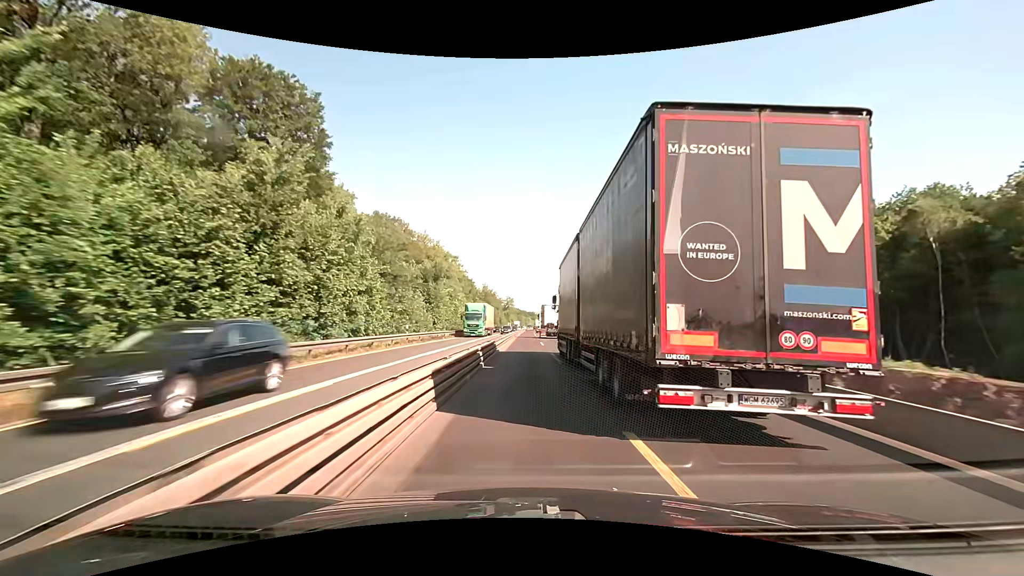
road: motorway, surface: concrete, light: Day
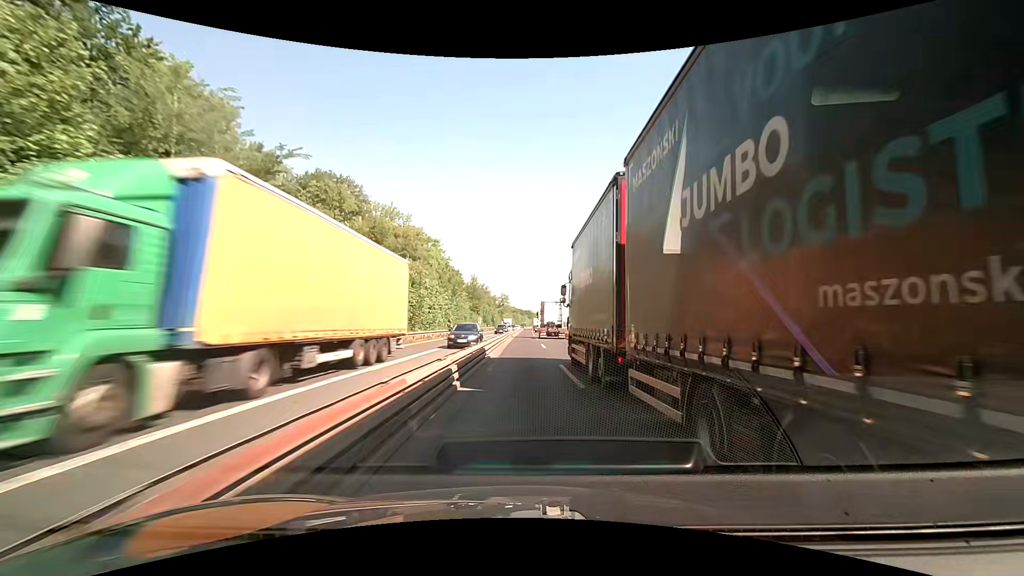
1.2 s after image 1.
(+0.1, +25.3) m; +1°
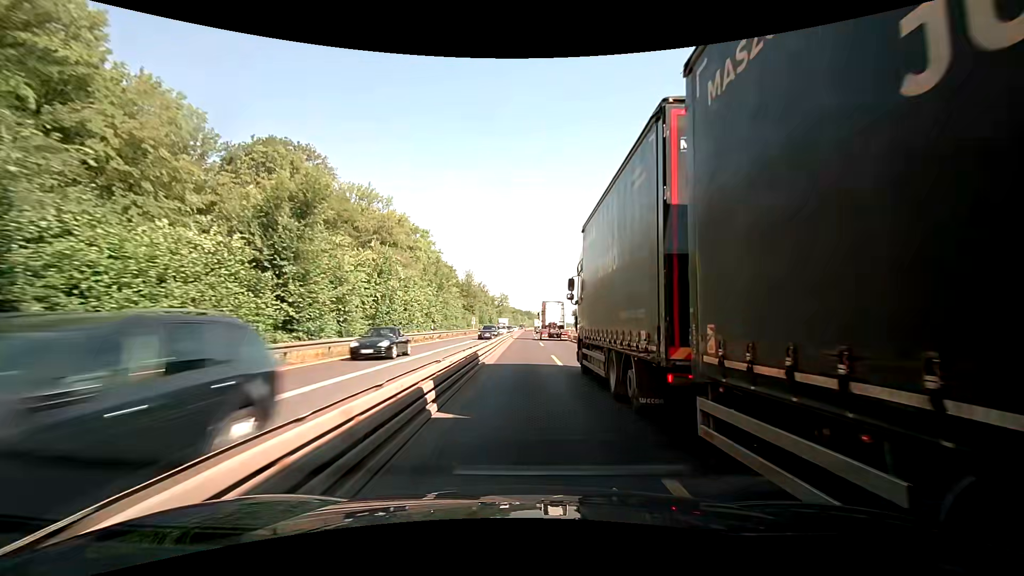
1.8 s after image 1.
(0.0, +12.6) m; 0°
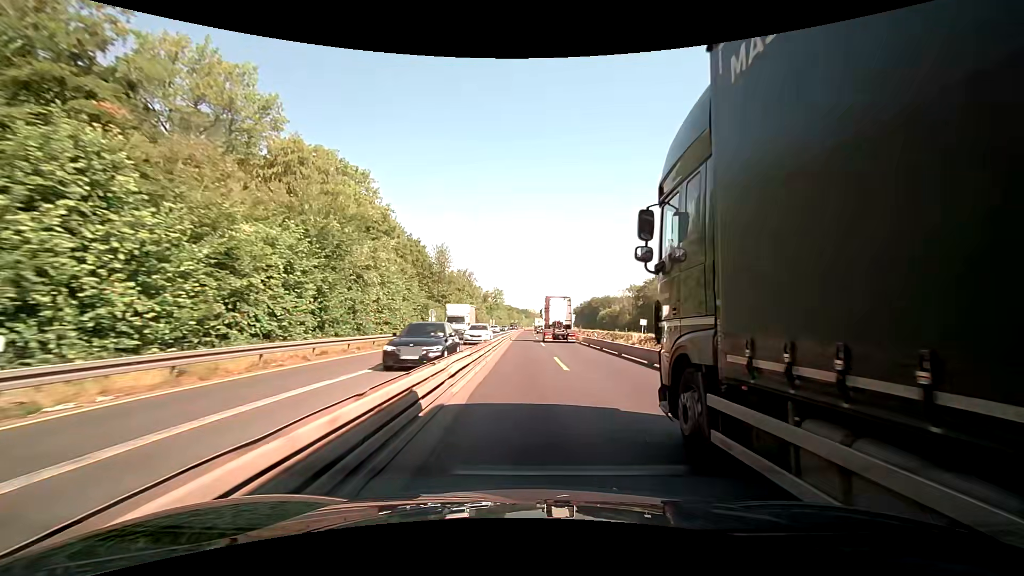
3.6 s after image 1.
(+0.1, +38.0) m; +1°
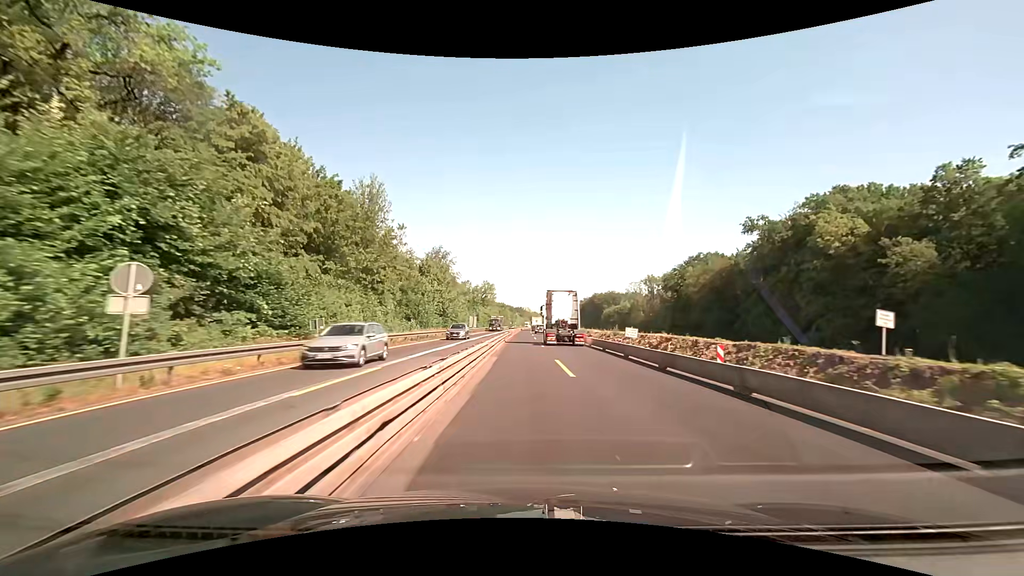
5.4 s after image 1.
(-0.1, +38.0) m; 0°
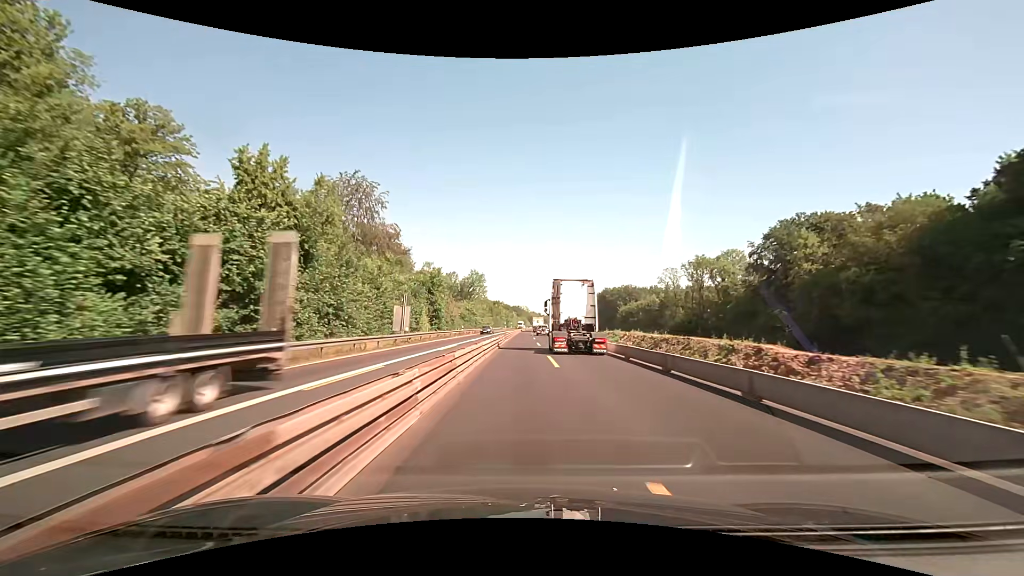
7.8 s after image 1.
(+0.4, +50.7) m; +1°
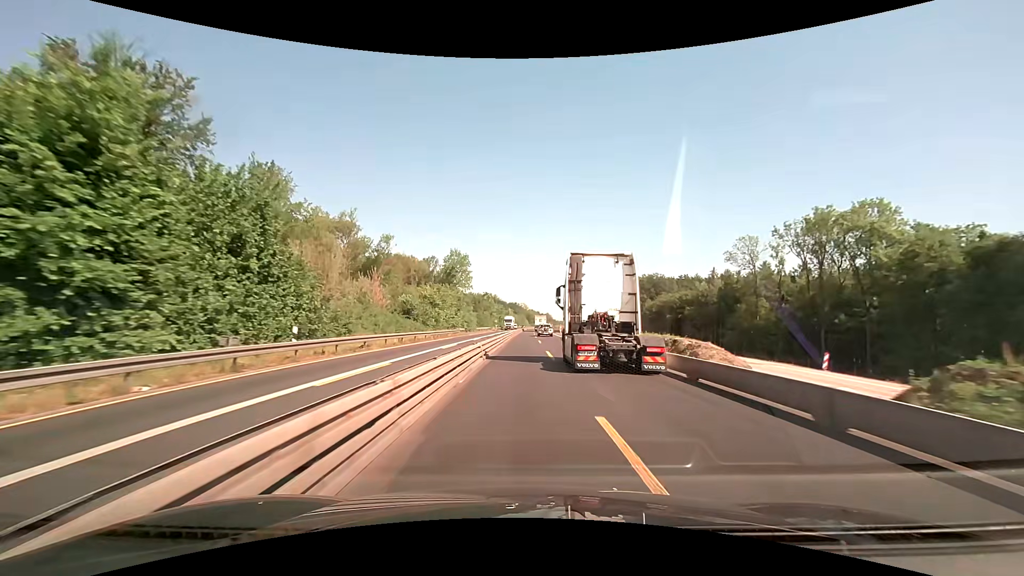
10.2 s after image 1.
(+0.1, +50.8) m; 0°
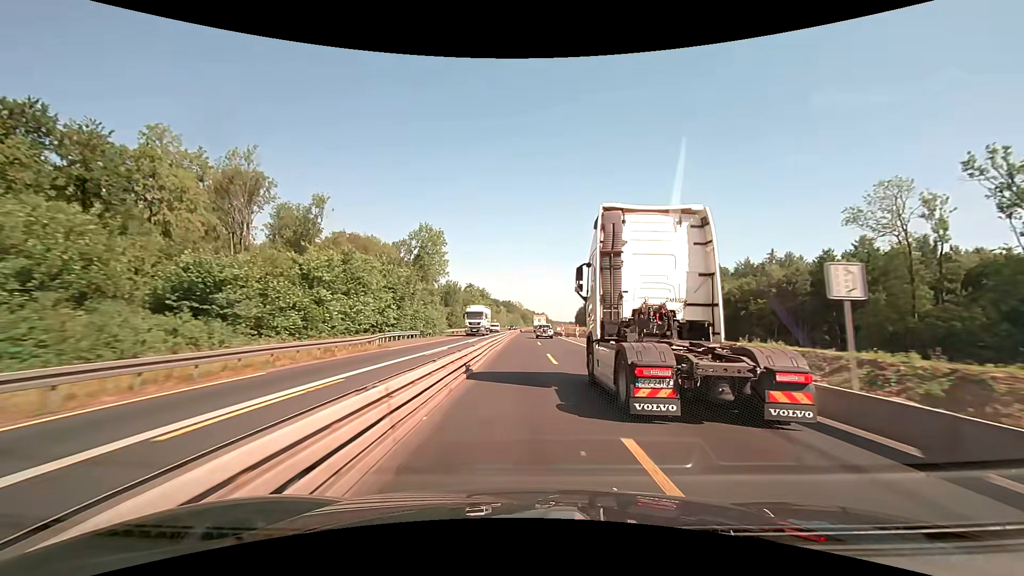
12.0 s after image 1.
(+0.1, +38.2) m; 0°
(0, +10) (0, +20) (0, +30) (0, +40) (0, +50) (0, +60) (0, +70) (+1, +80) (+1, +90) (+1, +100) m
